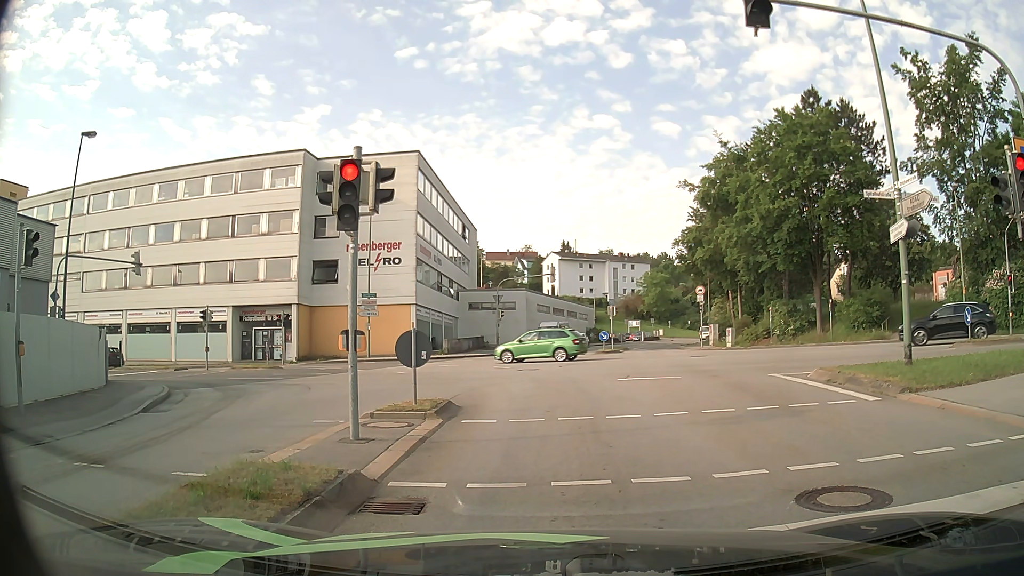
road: tertiary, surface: asphalt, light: Day
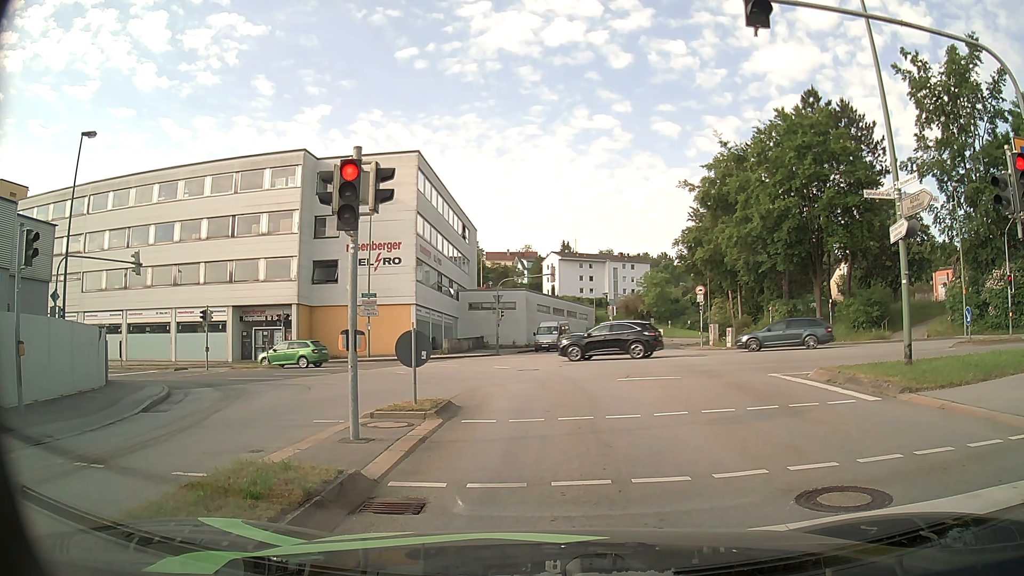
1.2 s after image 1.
(0.0, 0.0) m; 0°
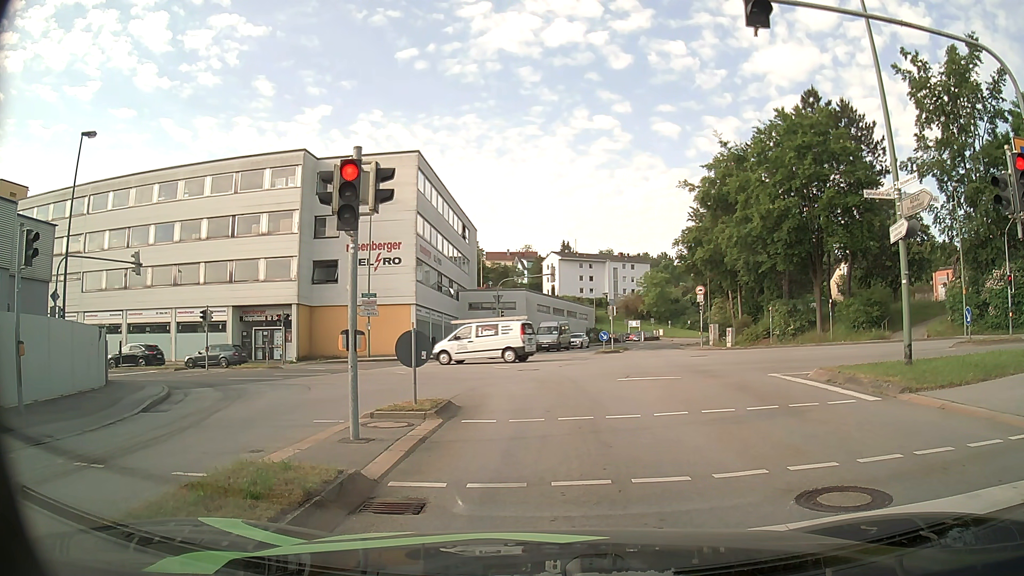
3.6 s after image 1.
(0.0, 0.0) m; 0°
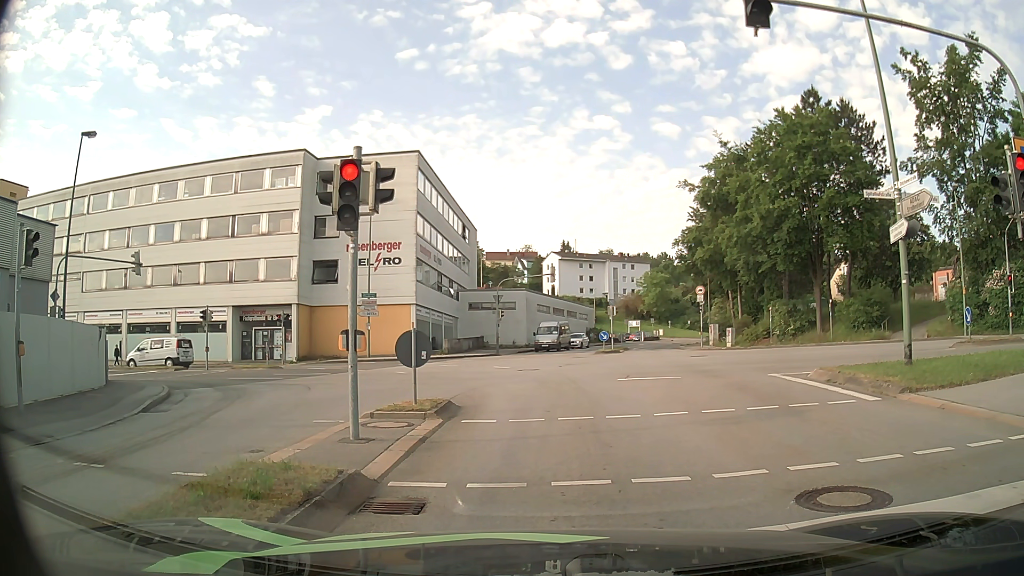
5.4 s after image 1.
(0.0, 0.0) m; 0°
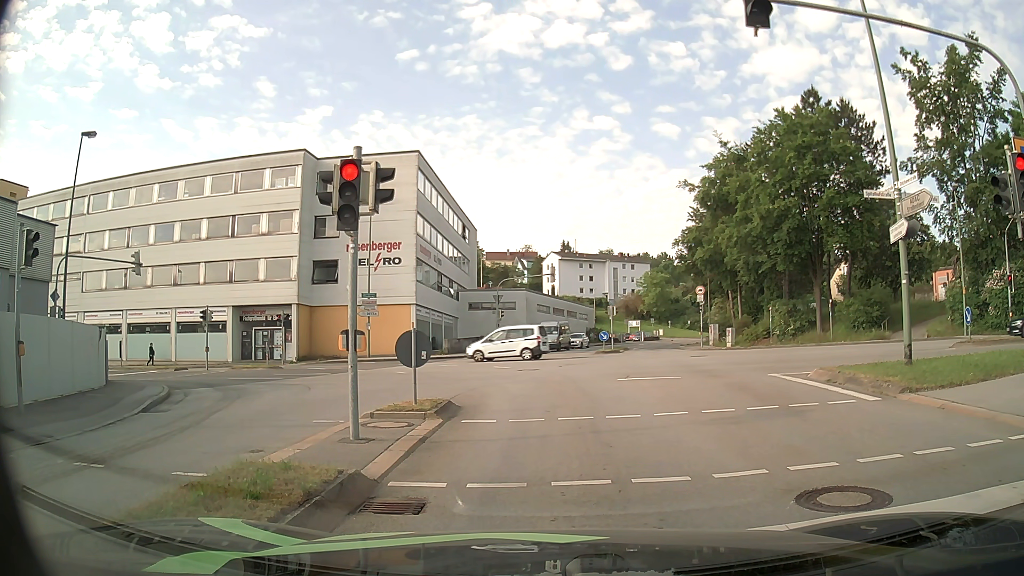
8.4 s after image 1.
(0.0, 0.0) m; 0°
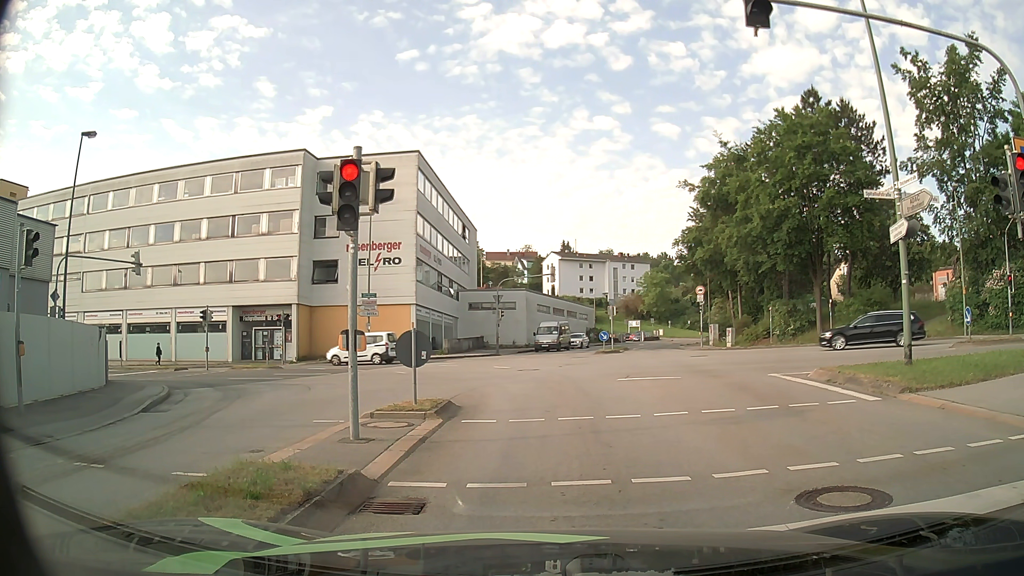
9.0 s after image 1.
(0.0, 0.0) m; 0°
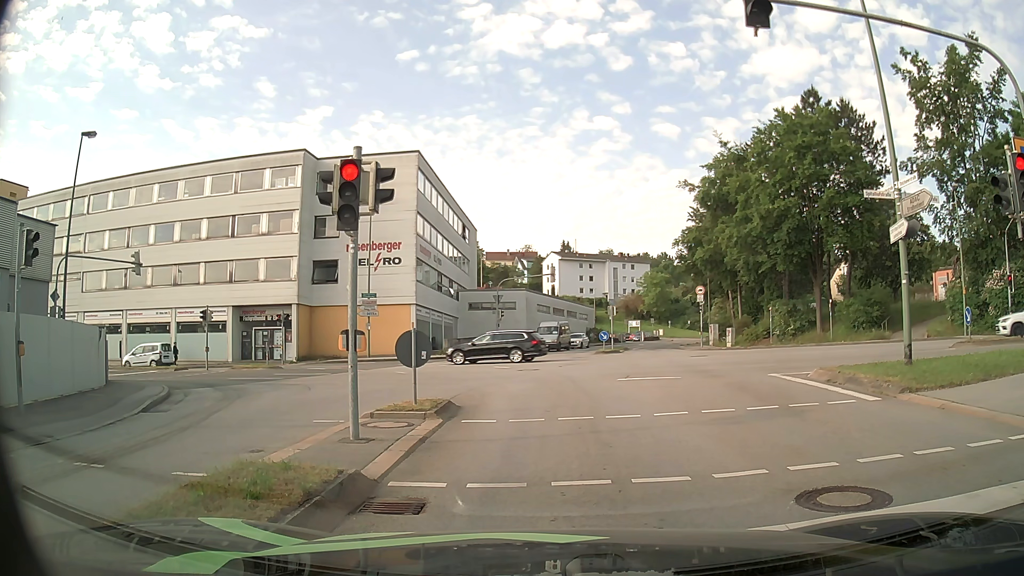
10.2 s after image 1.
(0.0, 0.0) m; 0°
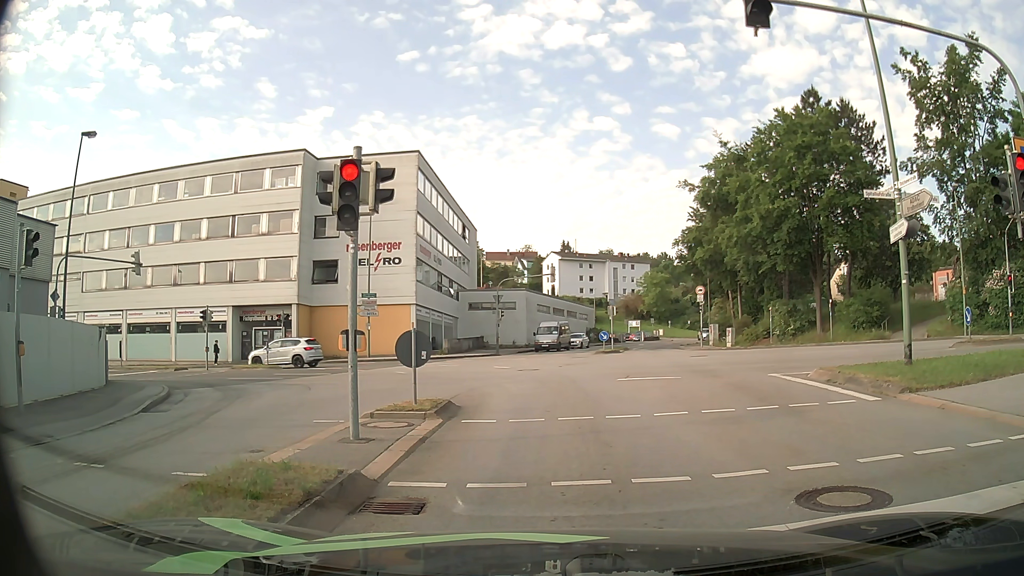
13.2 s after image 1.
(0.0, 0.0) m; 0°
